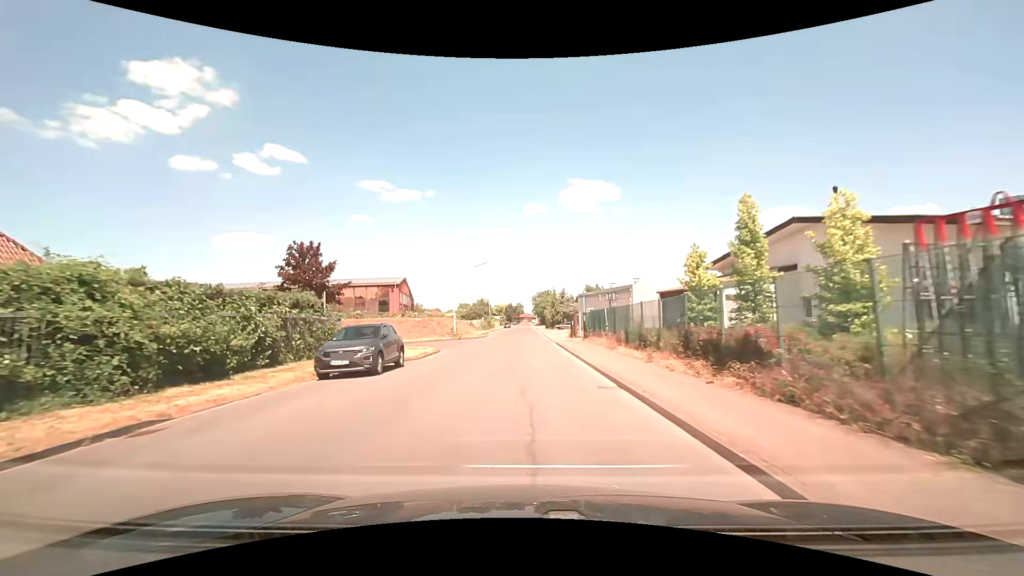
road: residential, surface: asphalt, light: Day
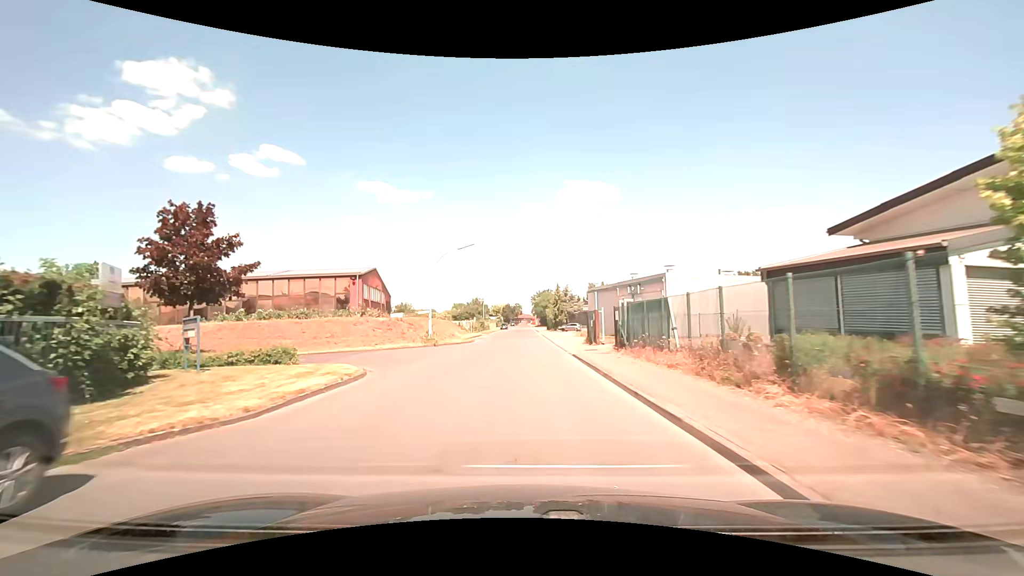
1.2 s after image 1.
(0.0, +13.1) m; 0°
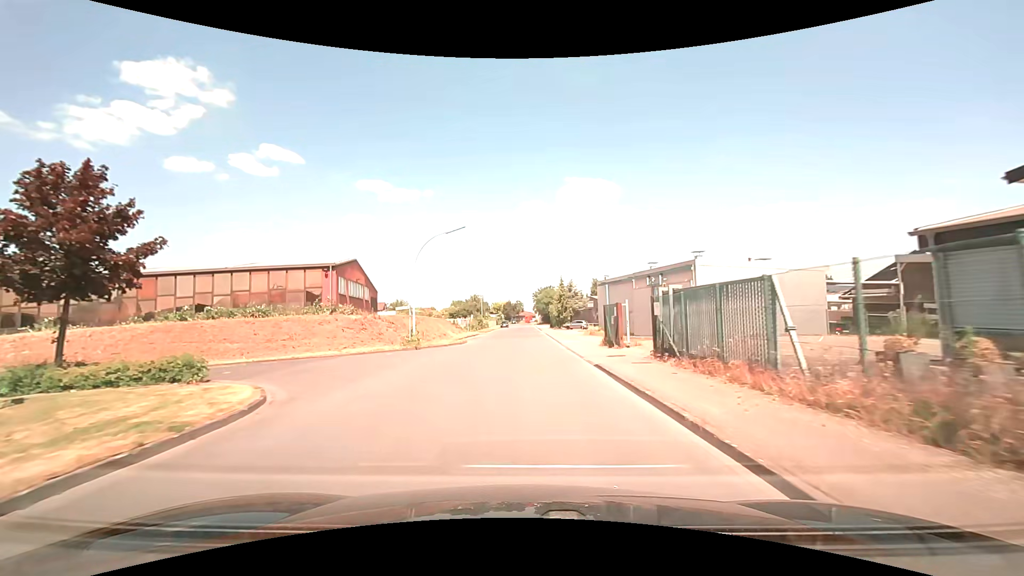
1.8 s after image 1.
(0.0, +6.7) m; 0°
(0, +10) (0, +20) (0, +30) (0, +40) (0, +50) (0, +60) (0, +70) (0, +80) (0, +90) (-1, +100) m
